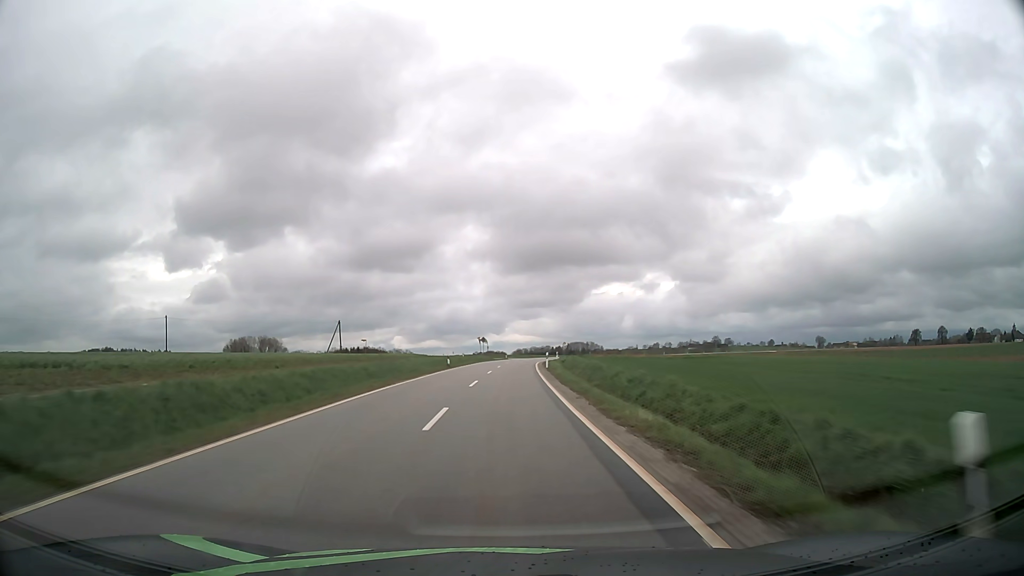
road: tertiary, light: Day
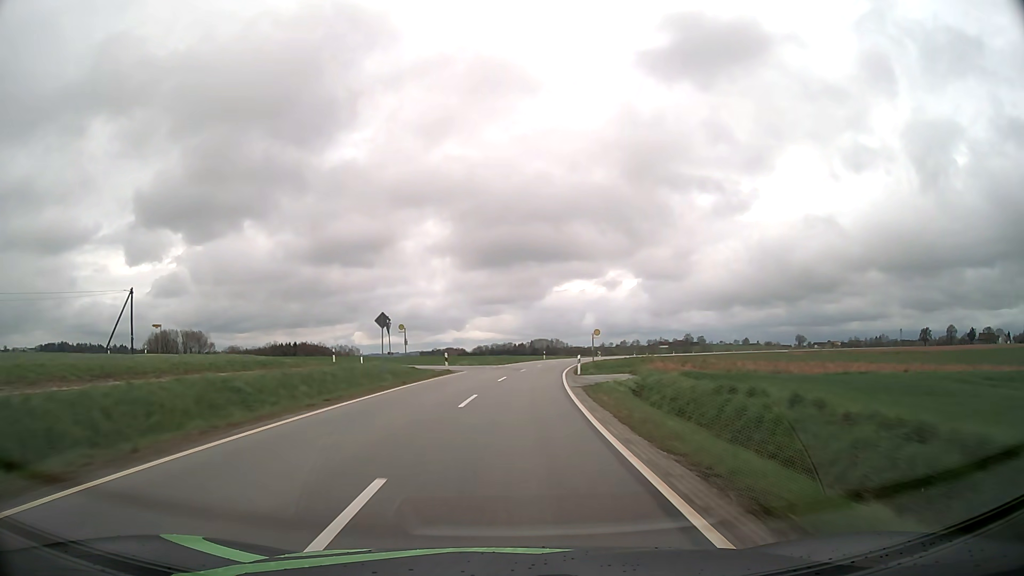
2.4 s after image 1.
(+0.9, +56.7) m; +3°
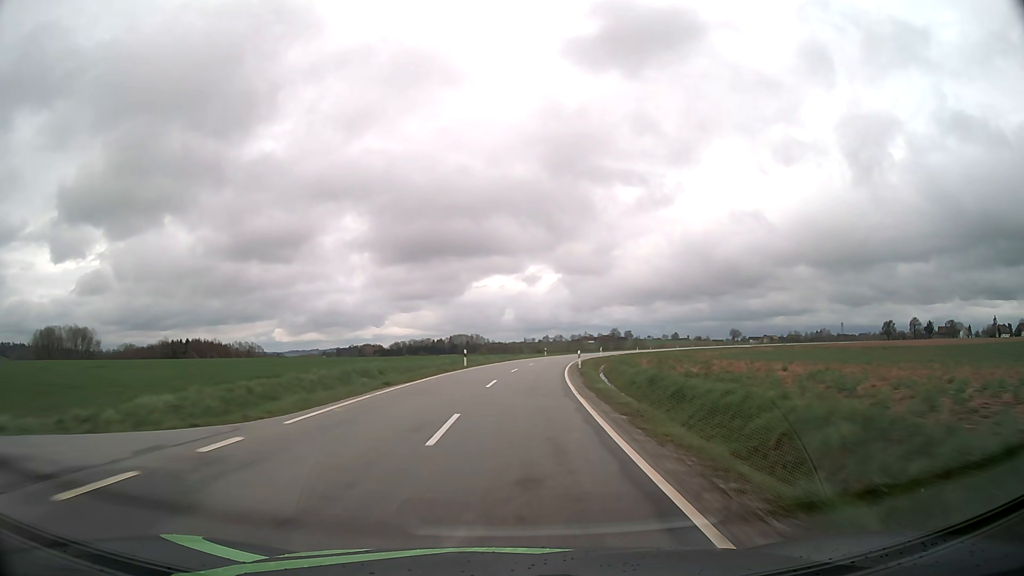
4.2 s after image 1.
(+2.2, +42.3) m; +7°
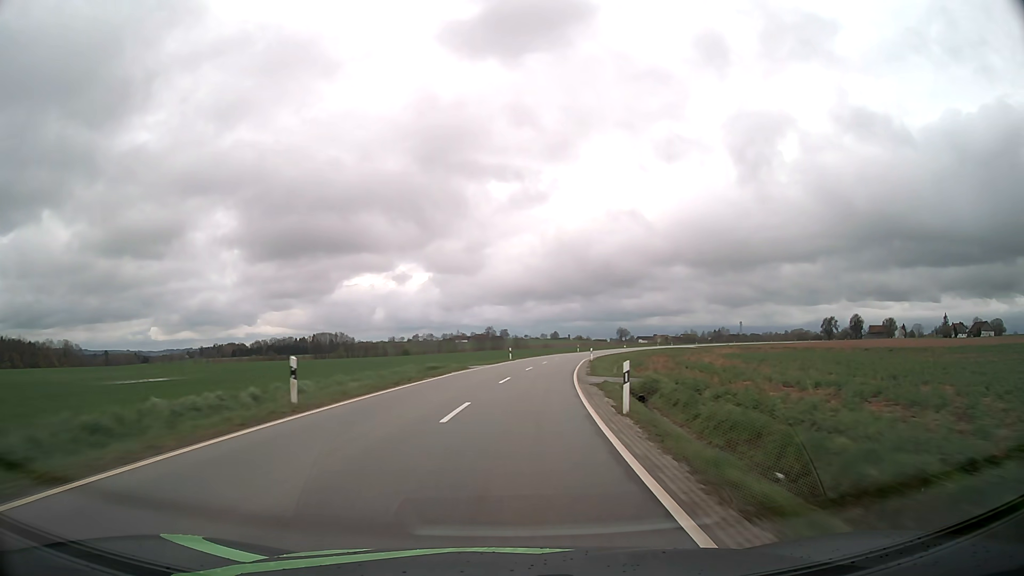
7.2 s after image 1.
(+6.8, +69.9) m; +11°
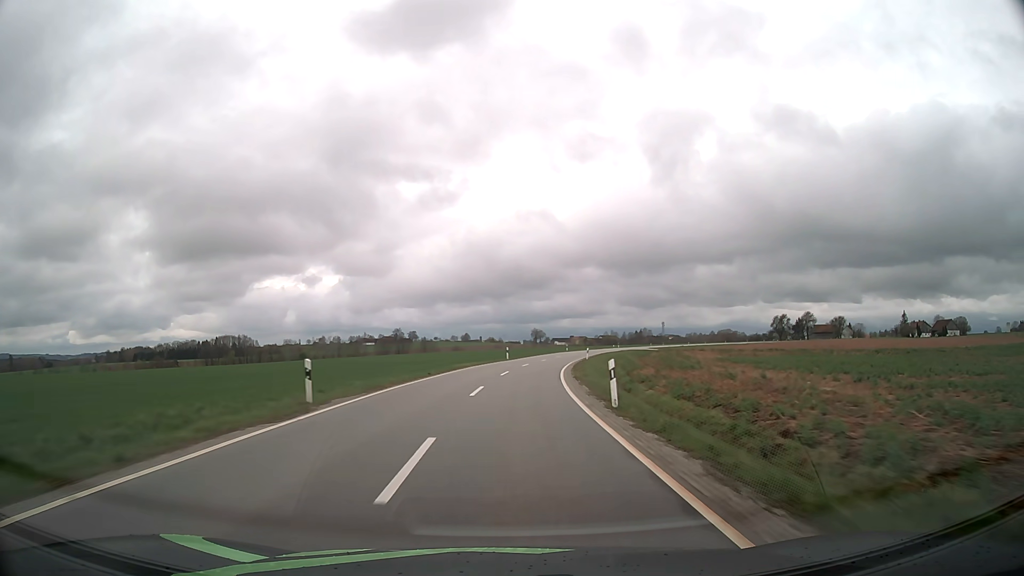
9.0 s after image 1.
(+2.9, +42.1) m; +7°
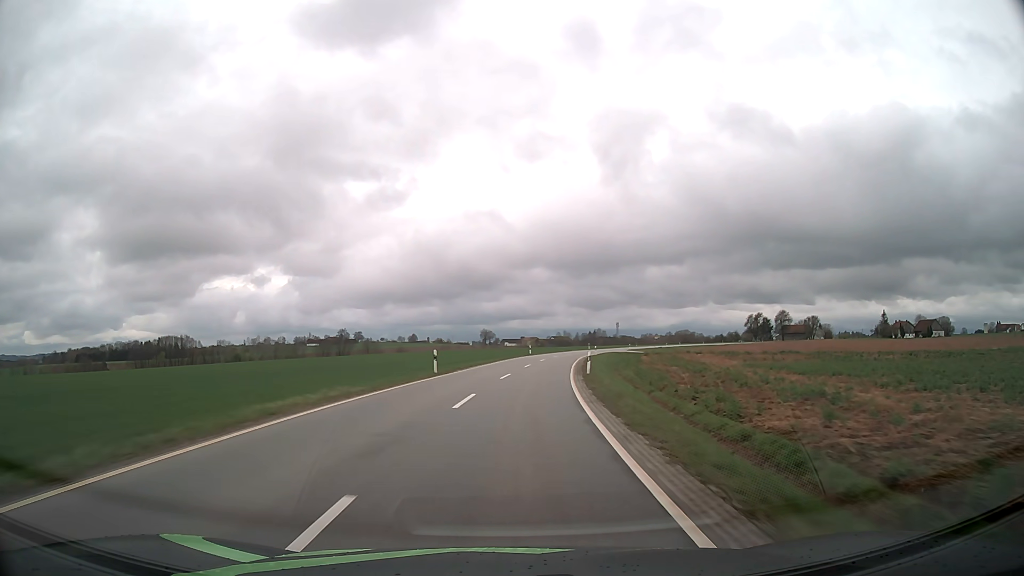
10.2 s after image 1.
(+1.1, +28.1) m; +4°
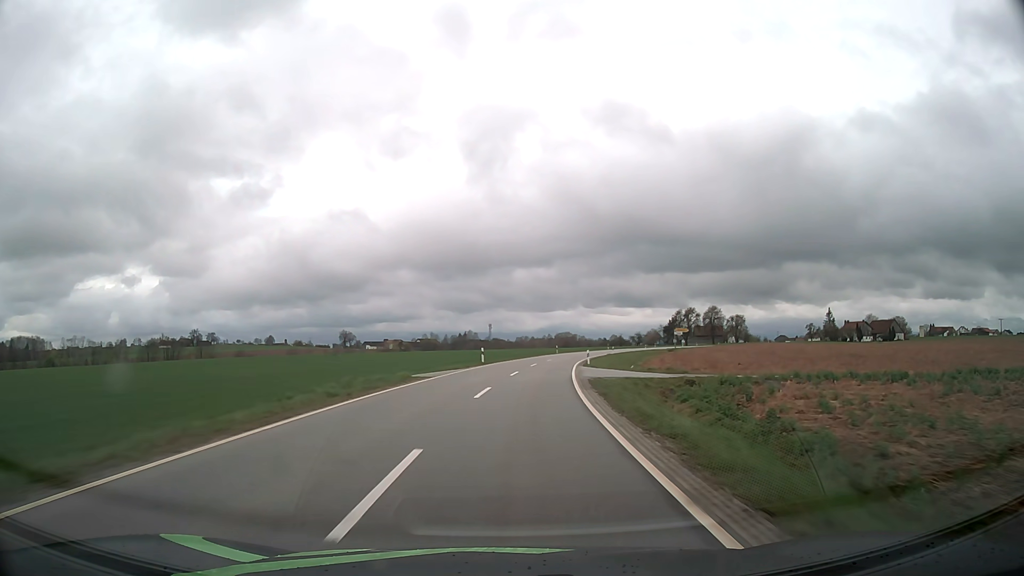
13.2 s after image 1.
(+6.9, +69.7) m; +11°
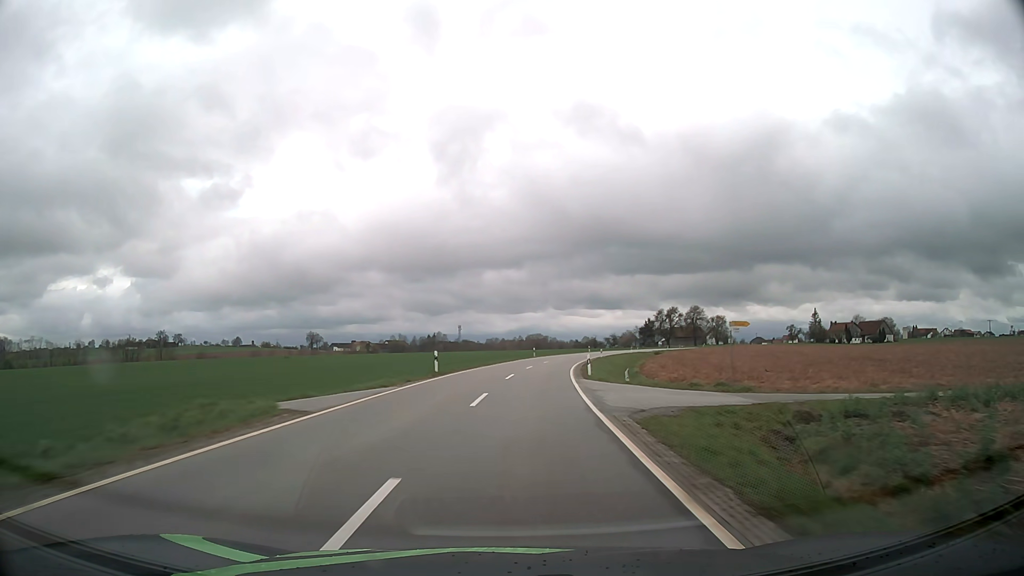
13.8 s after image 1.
(+0.3, +14.0) m; +3°
(0, +10) (+1, +20) (+1, +30) (+2, +40) (+4, +50) (+5, +60) (+7, +70) (+9, +79) (+12, +89) (+15, +99) m
